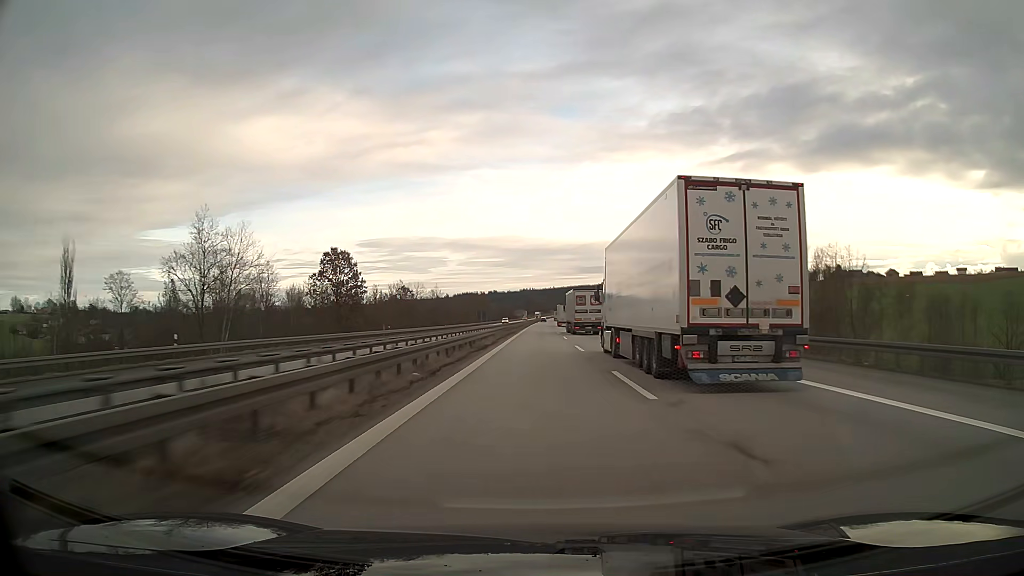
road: motorway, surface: asphalt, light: Day
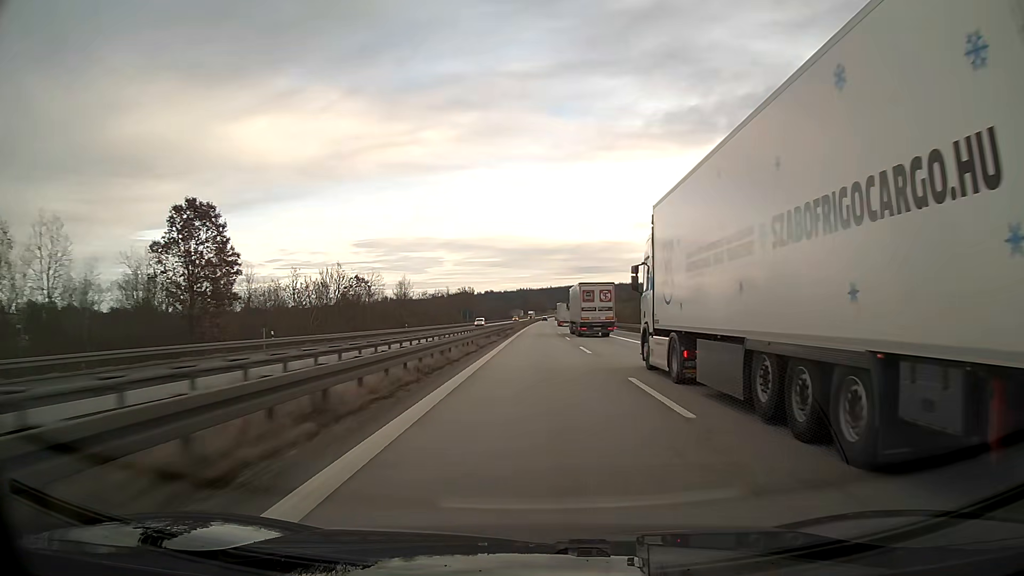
(+0.1, +38.0) m; 0°
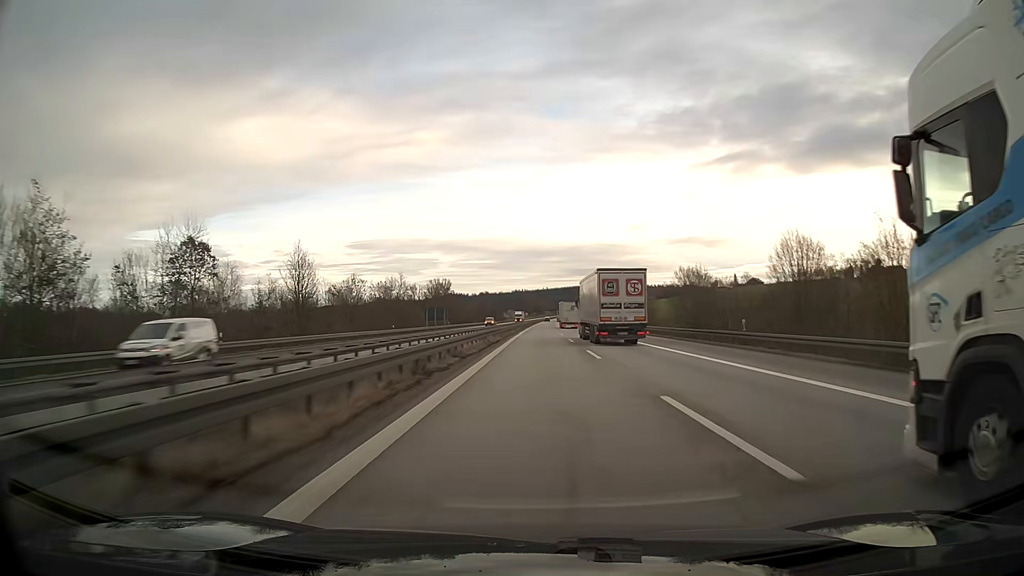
(+0.1, +57.1) m; 0°
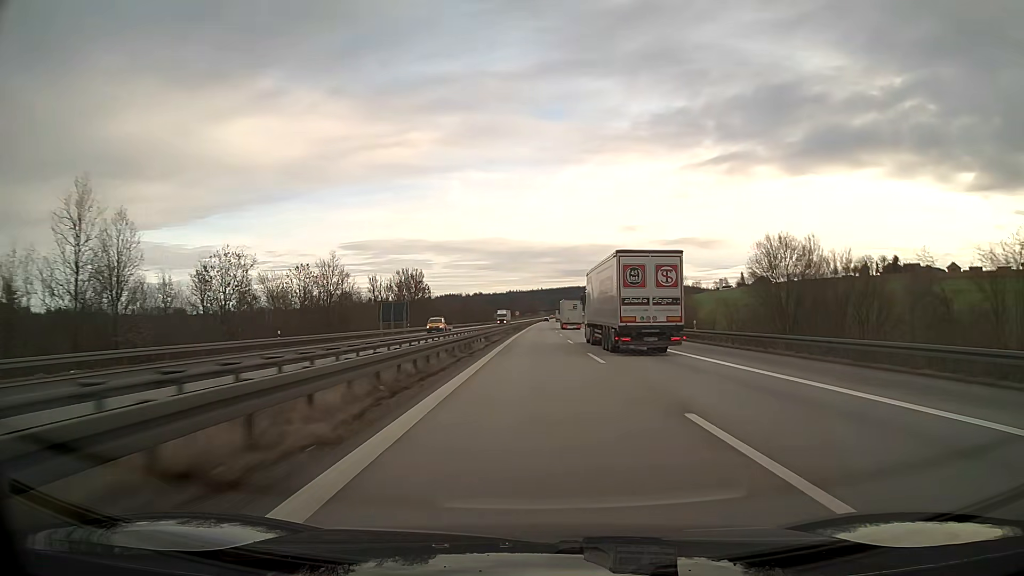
(+0.2, +38.0) m; +1°
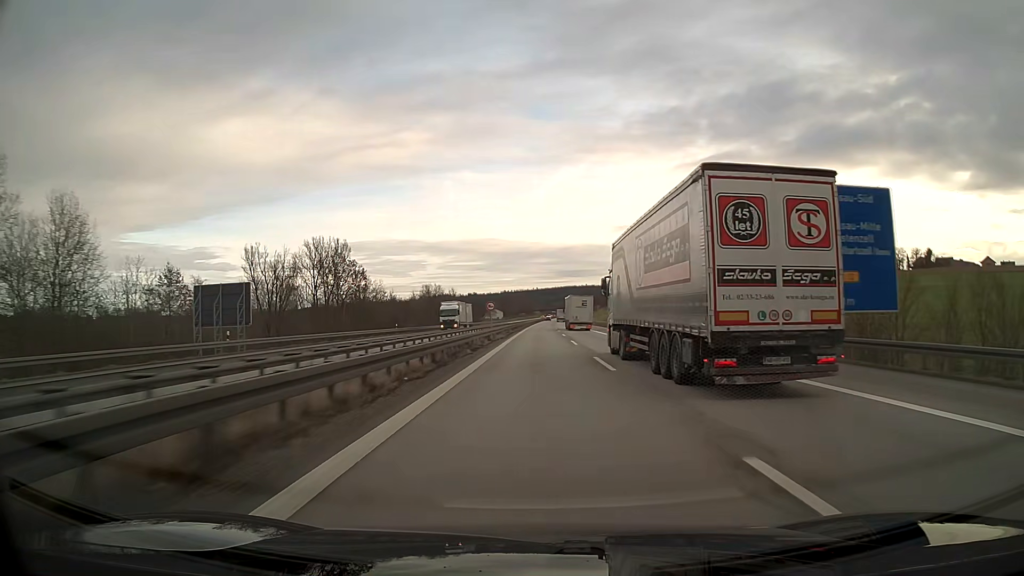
(+0.2, +57.0) m; 0°
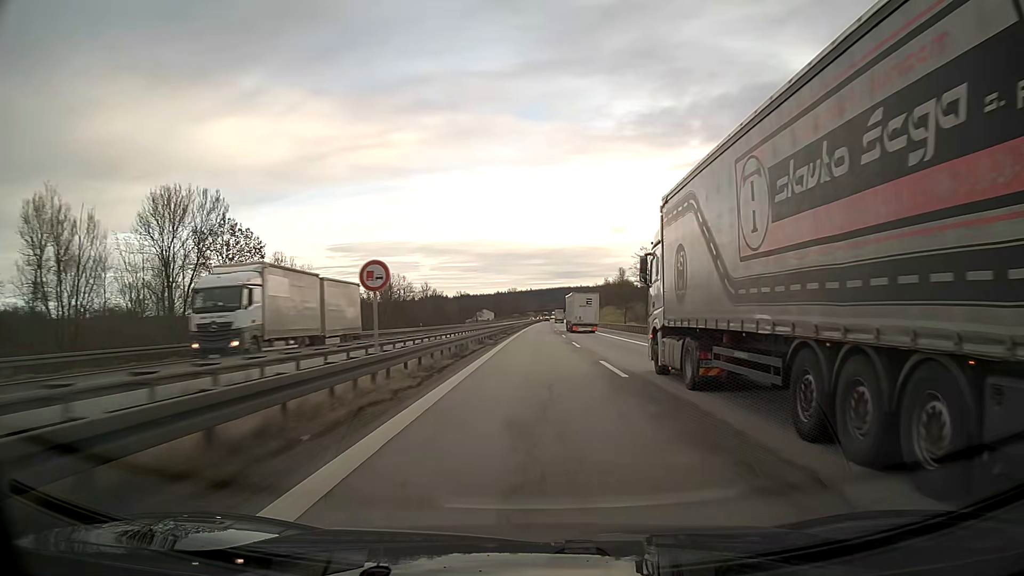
(+0.1, +38.0) m; 0°
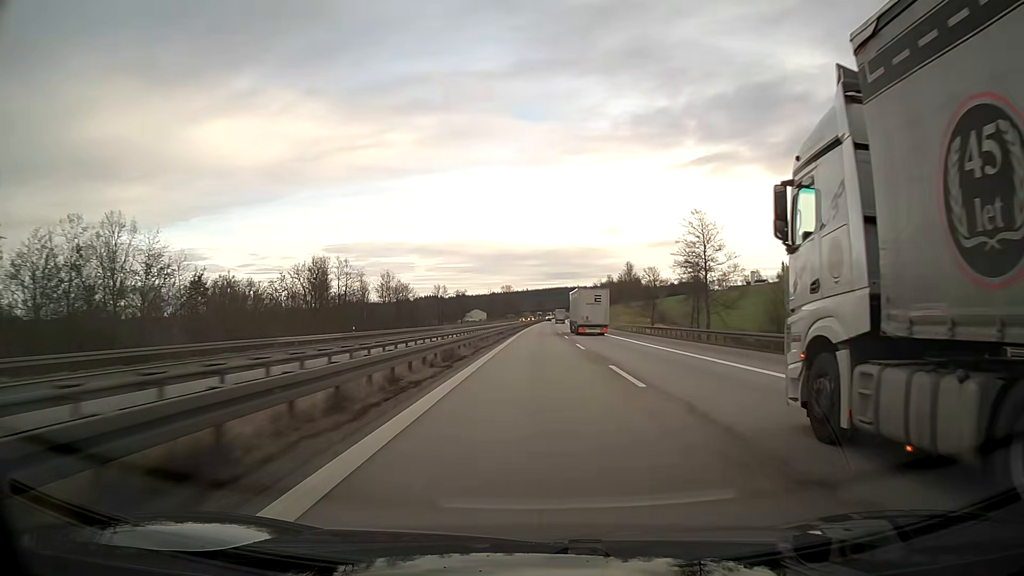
(+0.1, +38.0) m; 0°
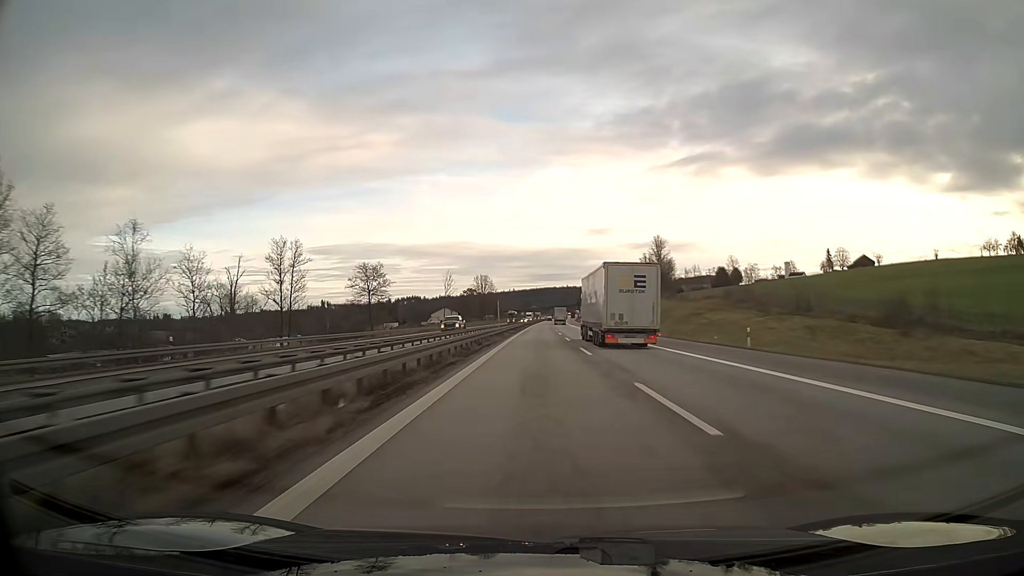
(+0.9, +95.0) m; +1°
